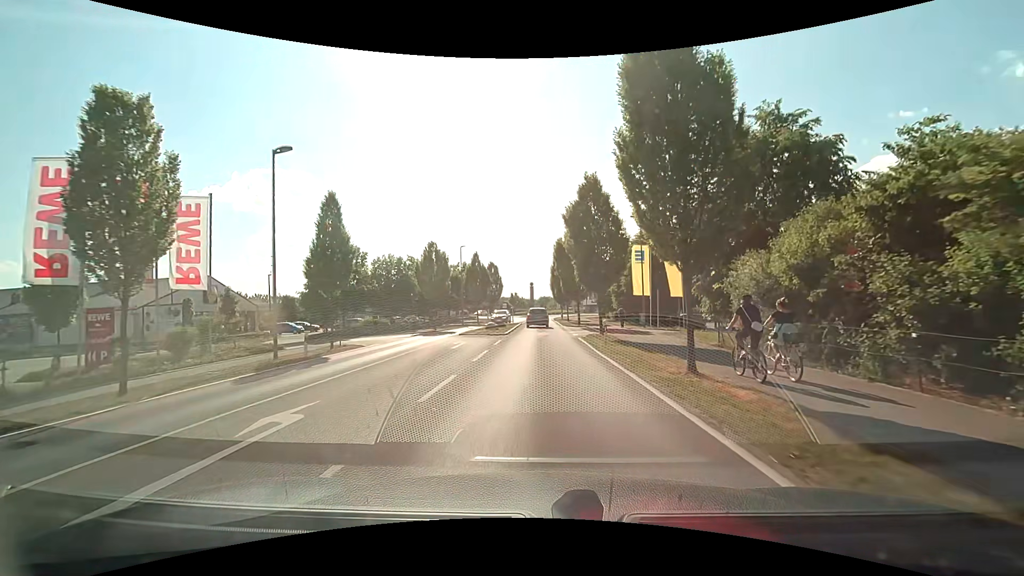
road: tertiary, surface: asphalt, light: Day
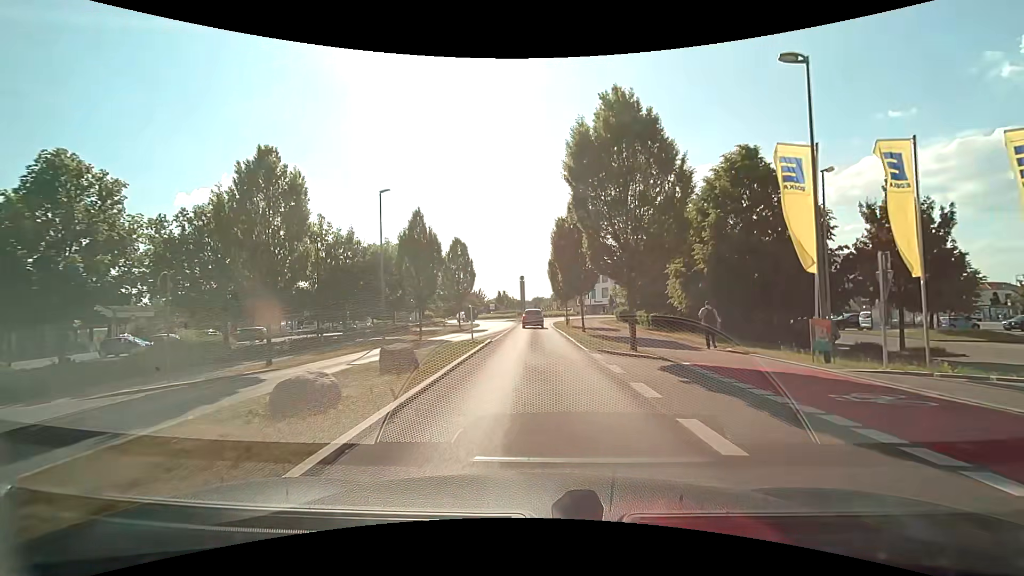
(-0.1, +25.0) m; 0°
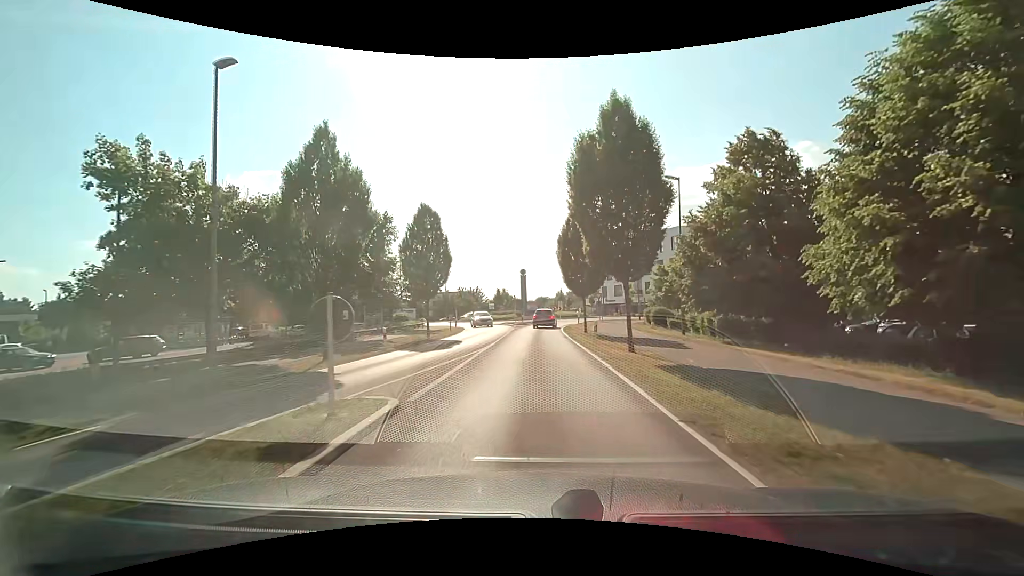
(-0.1, +14.7) m; -1°
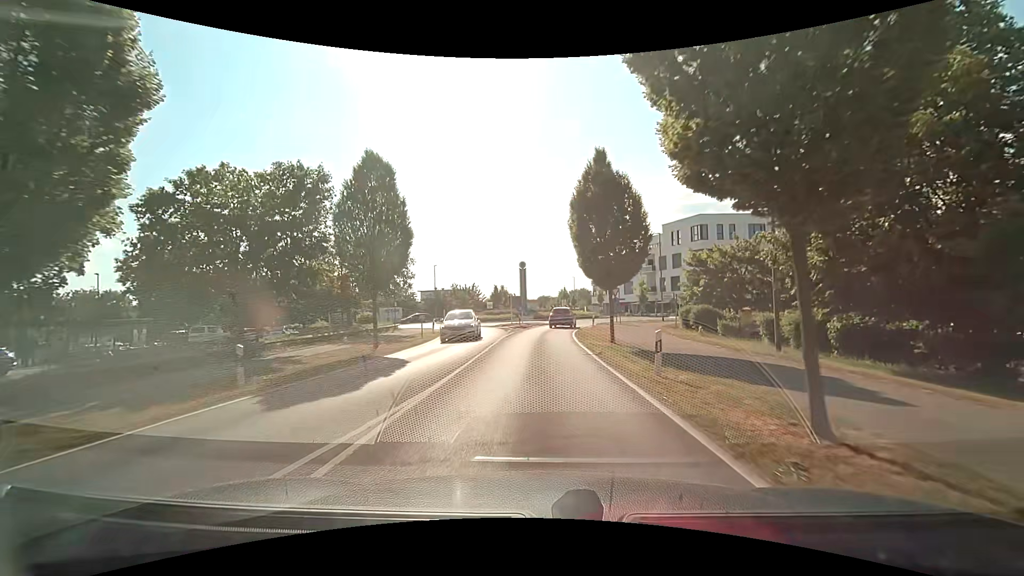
(0.0, +10.6) m; 0°
(0, +10) (0, +20) (0, +30) (+1, +40) (+5, +49) (+10, +58) (+12, +67) (+9, +77) (+5, +86) (+3, +96) m
